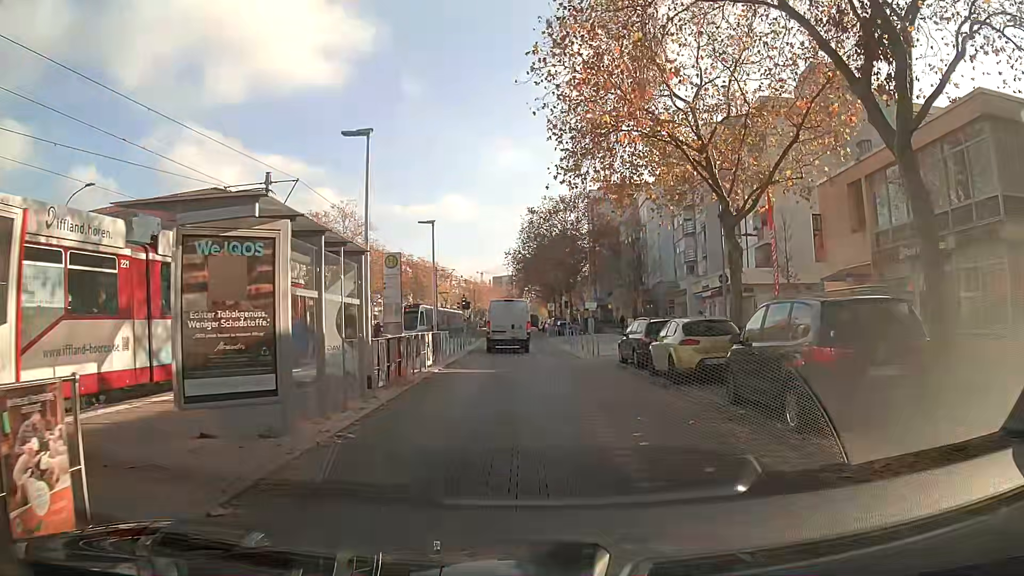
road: tertiary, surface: paving_stones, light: Day
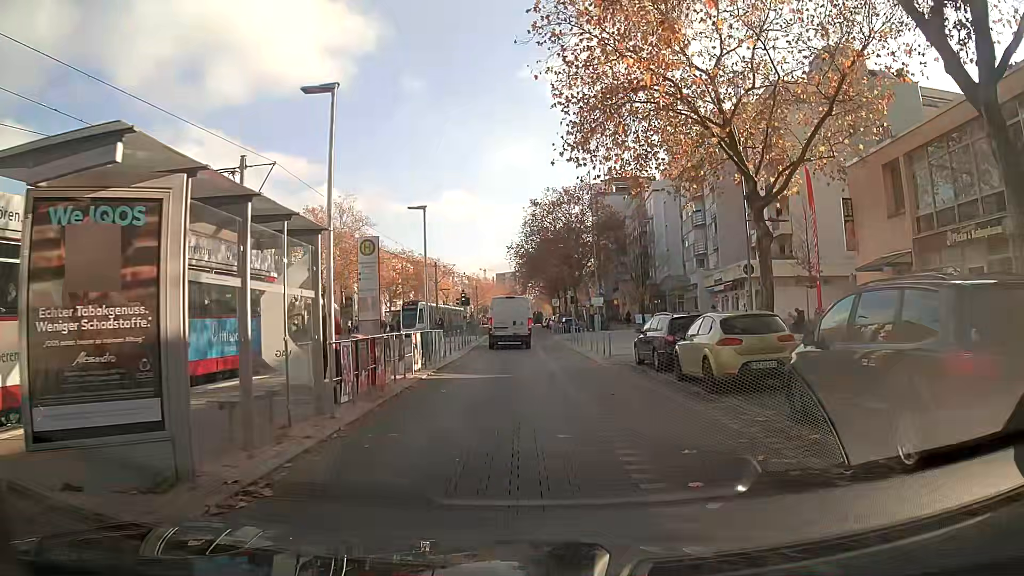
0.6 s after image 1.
(0.0, +2.8) m; 0°
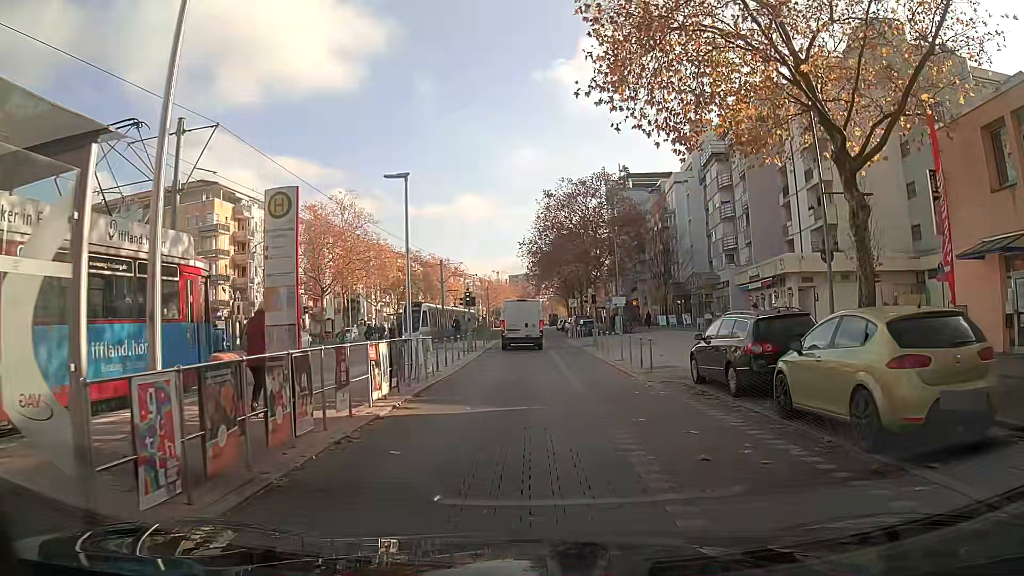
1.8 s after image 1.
(-0.1, +5.6) m; -1°
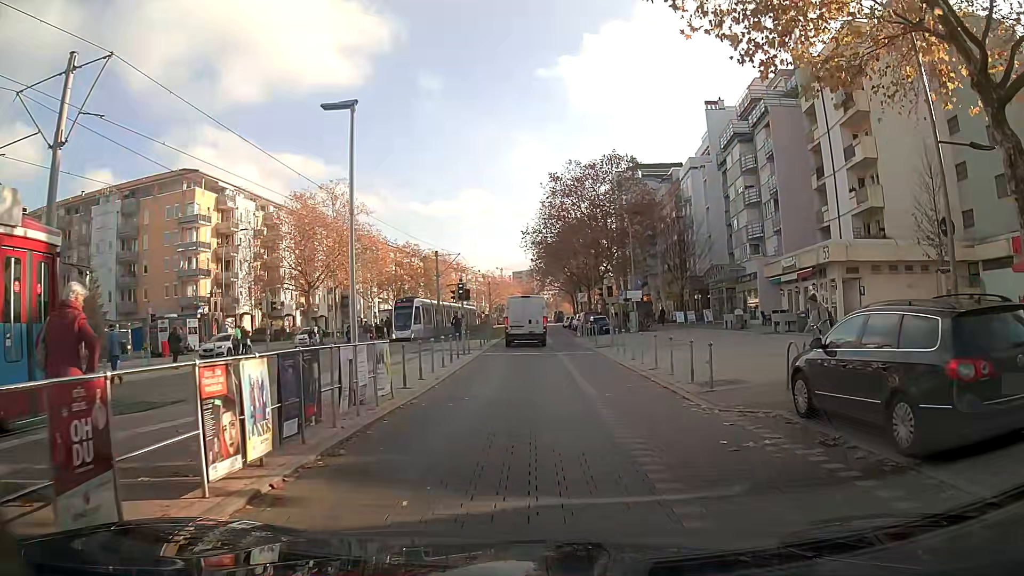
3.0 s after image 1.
(0.0, +5.8) m; 0°
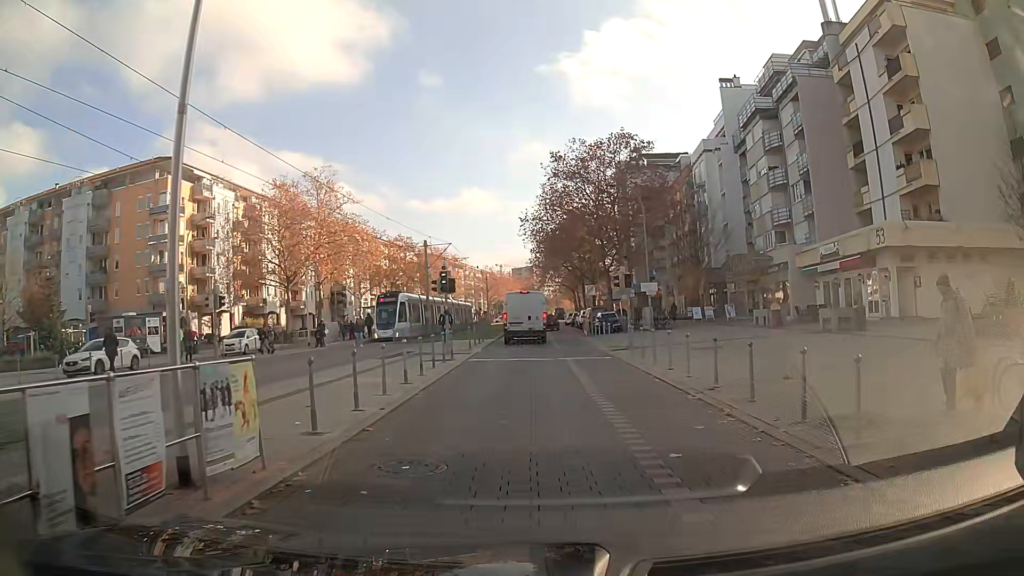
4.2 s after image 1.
(0.0, +6.0) m; 0°
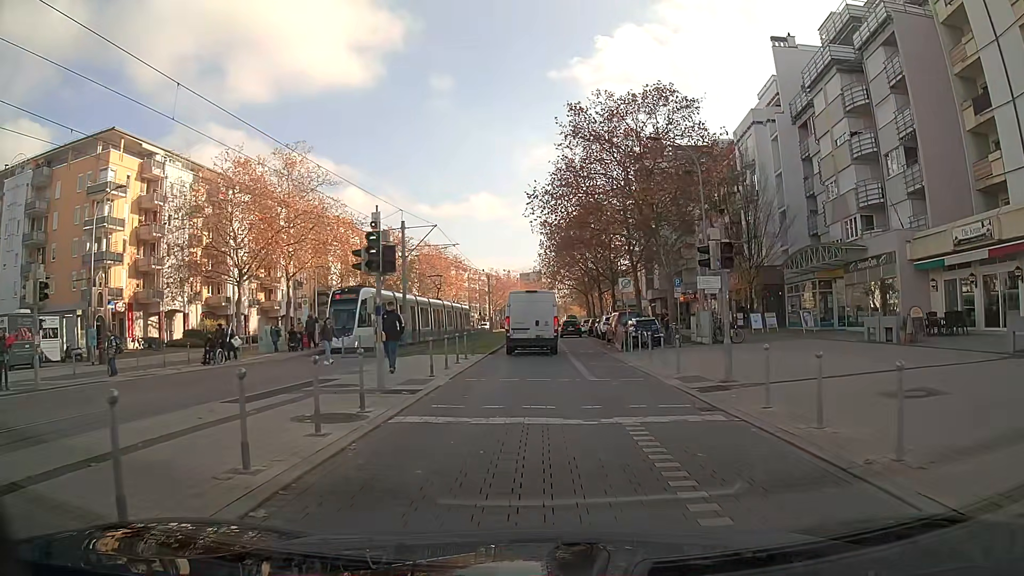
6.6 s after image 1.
(-0.1, +12.4) m; -1°
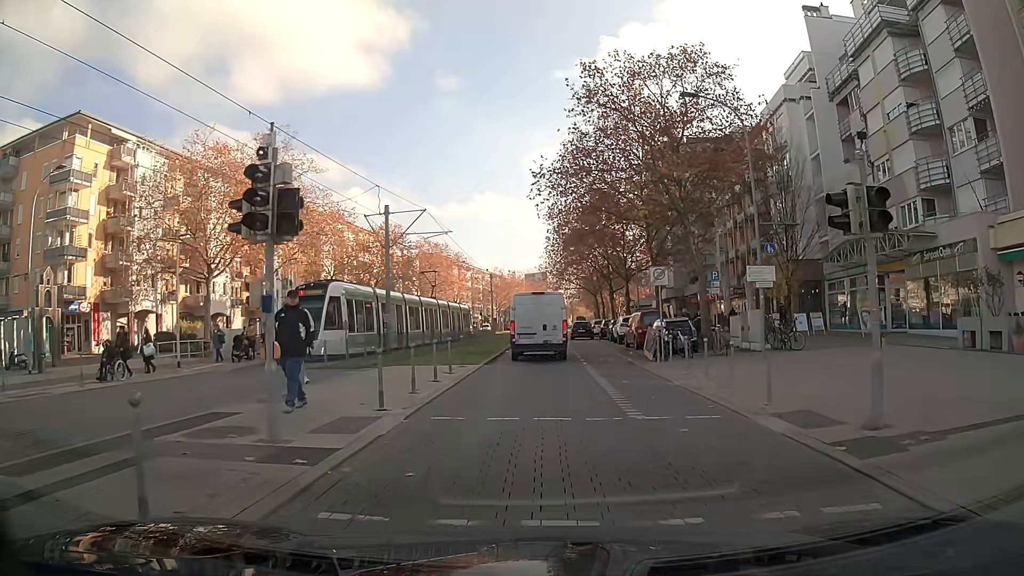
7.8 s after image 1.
(0.0, +6.0) m; 0°
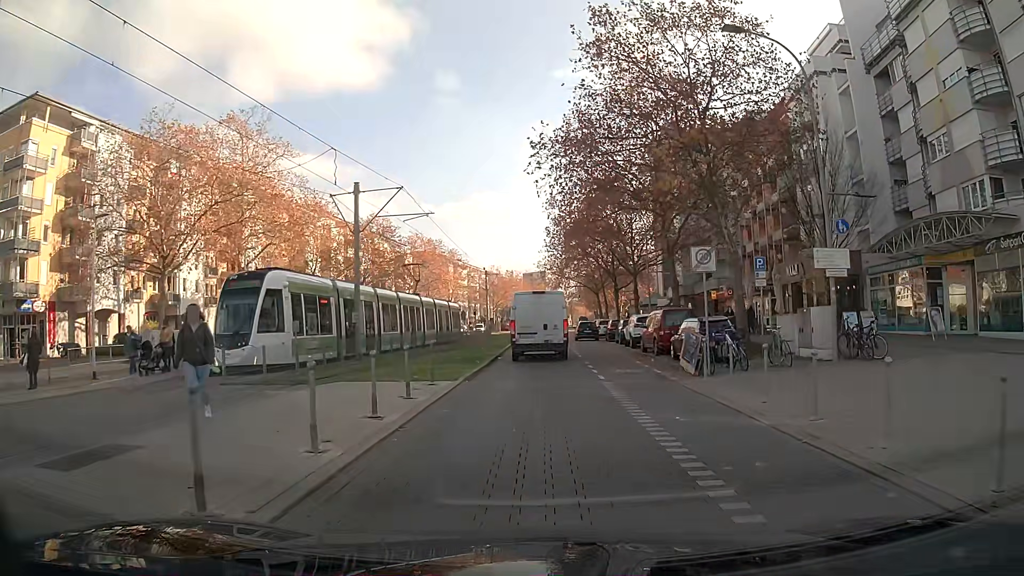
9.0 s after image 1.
(0.0, +5.8) m; 0°
(0, +10) (0, +20) (0, +30) (0, +40) (+1, +50) (+1, +60) (+2, +70) (+3, +80) (+5, +90) (+6, +100) m
